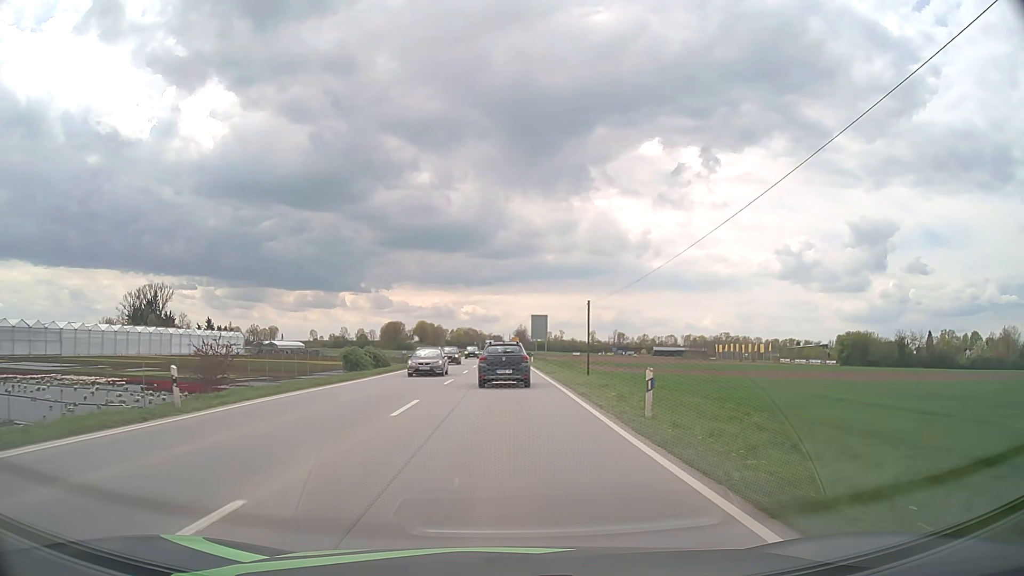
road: primary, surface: asphalt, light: Day
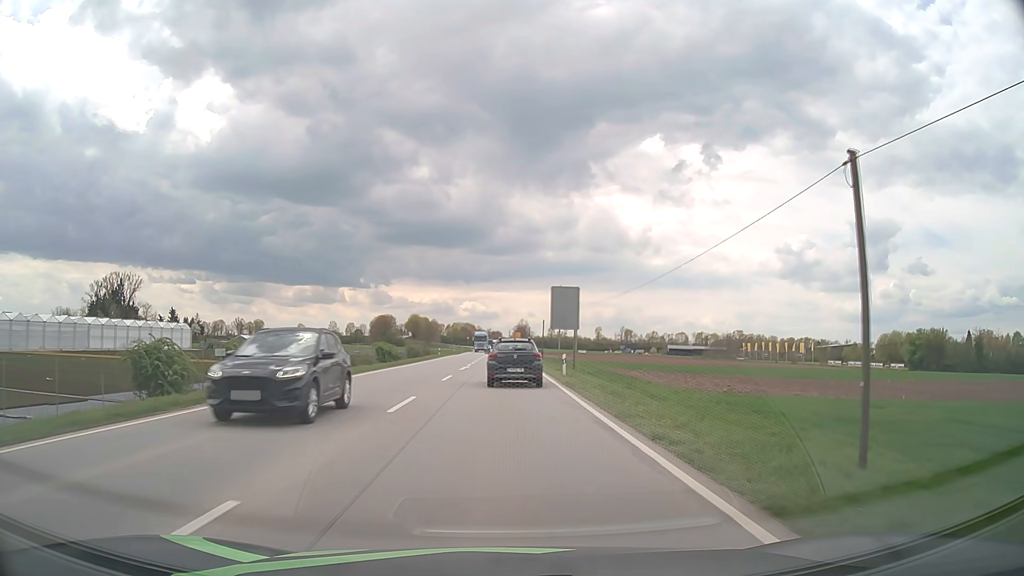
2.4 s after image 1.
(-0.1, +36.0) m; 0°
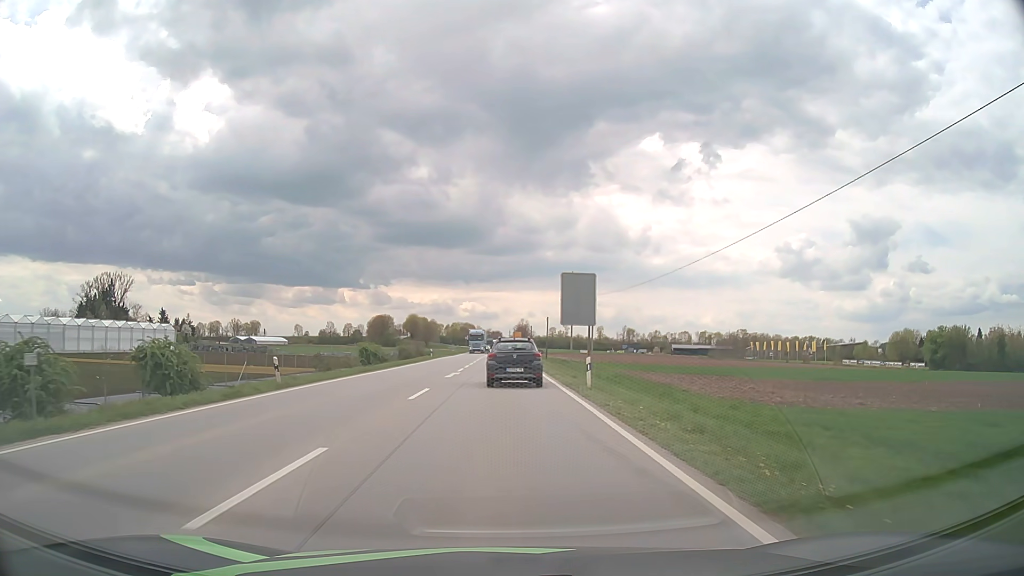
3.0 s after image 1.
(0.0, +8.8) m; 0°
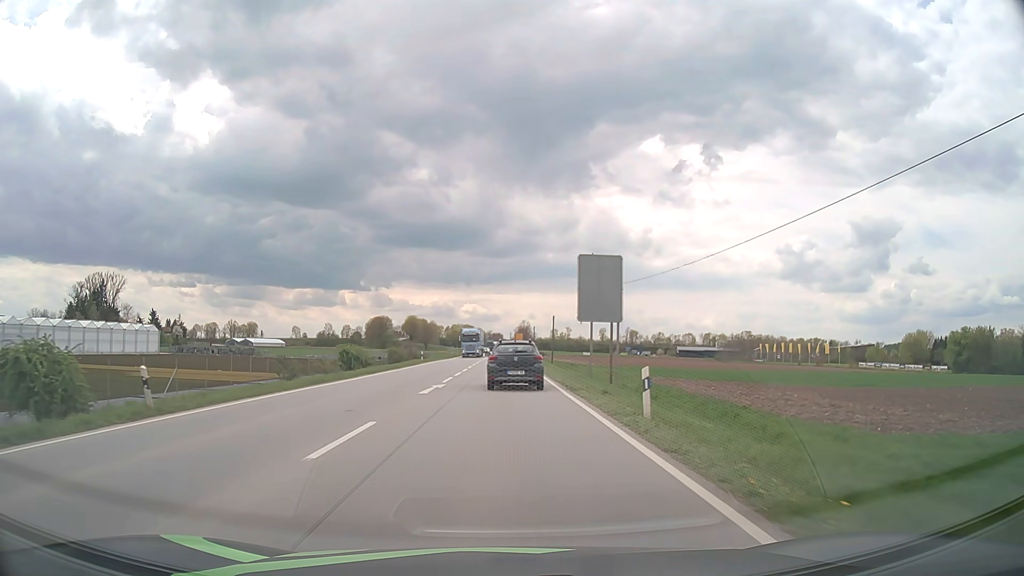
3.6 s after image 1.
(0.0, +8.7) m; 0°
